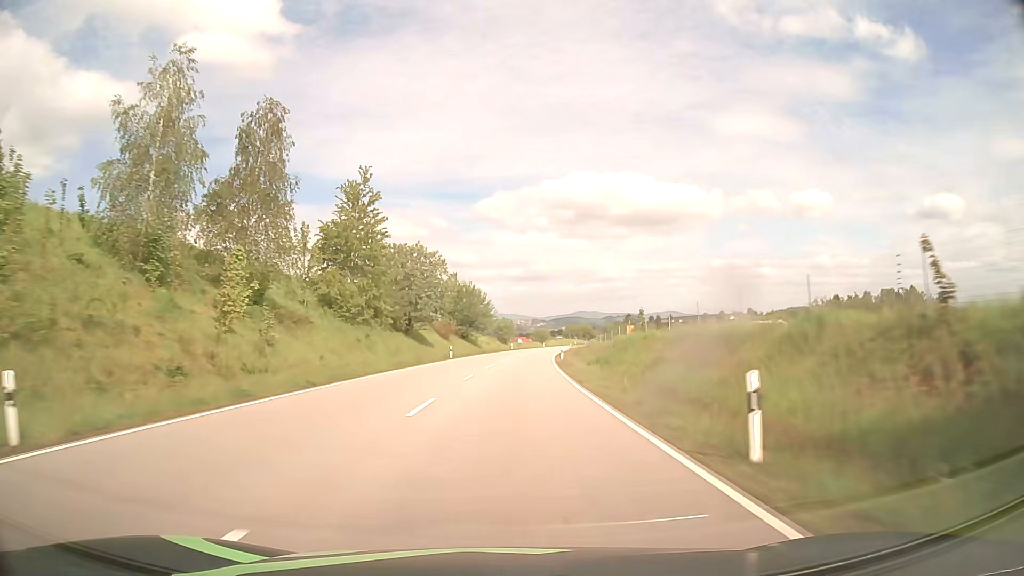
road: primary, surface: asphalt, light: Day
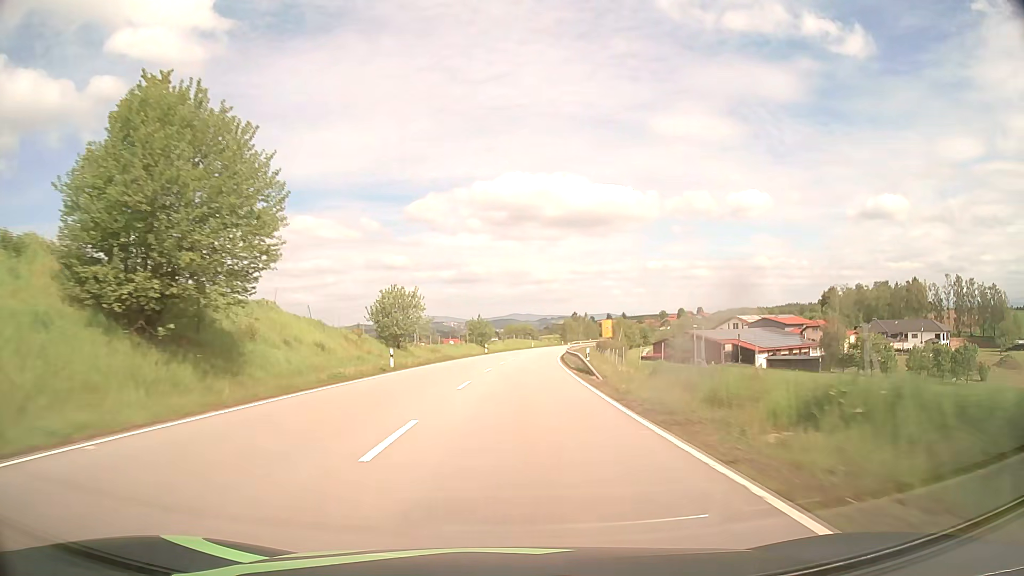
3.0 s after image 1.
(+3.2, +76.8) m; +5°
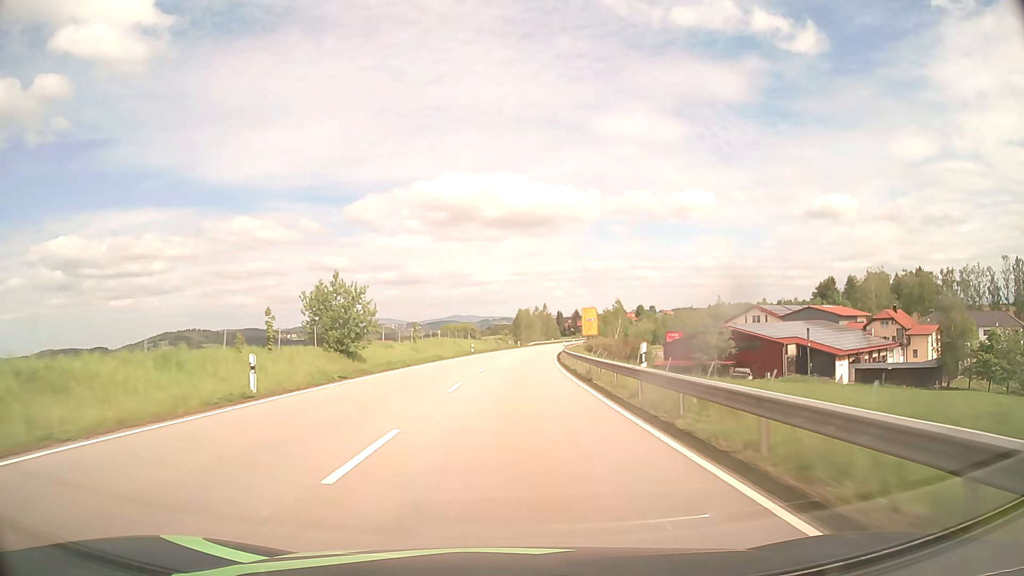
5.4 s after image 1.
(+2.6, +61.3) m; +5°
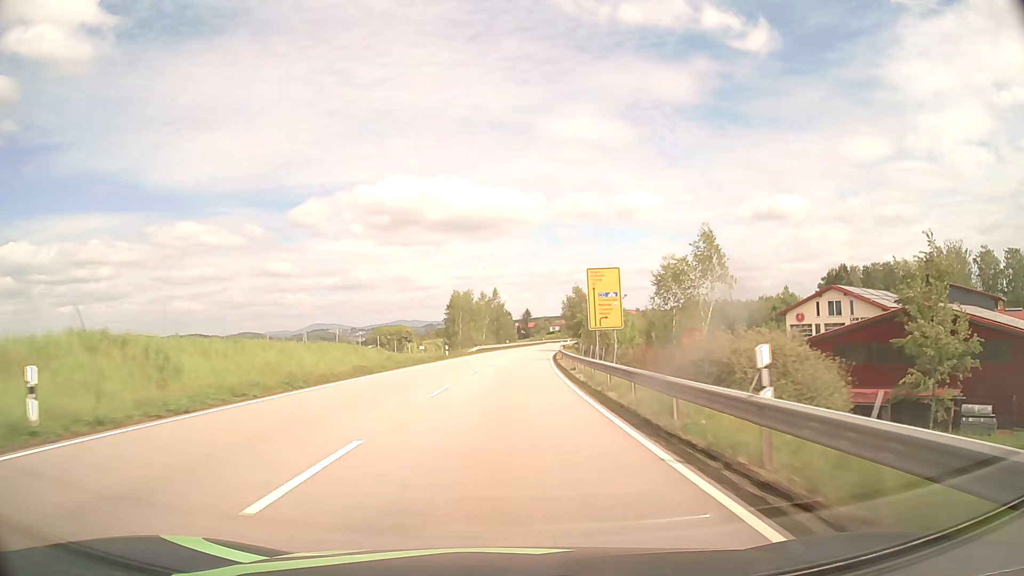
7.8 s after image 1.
(+2.5, +61.2) m; +5°
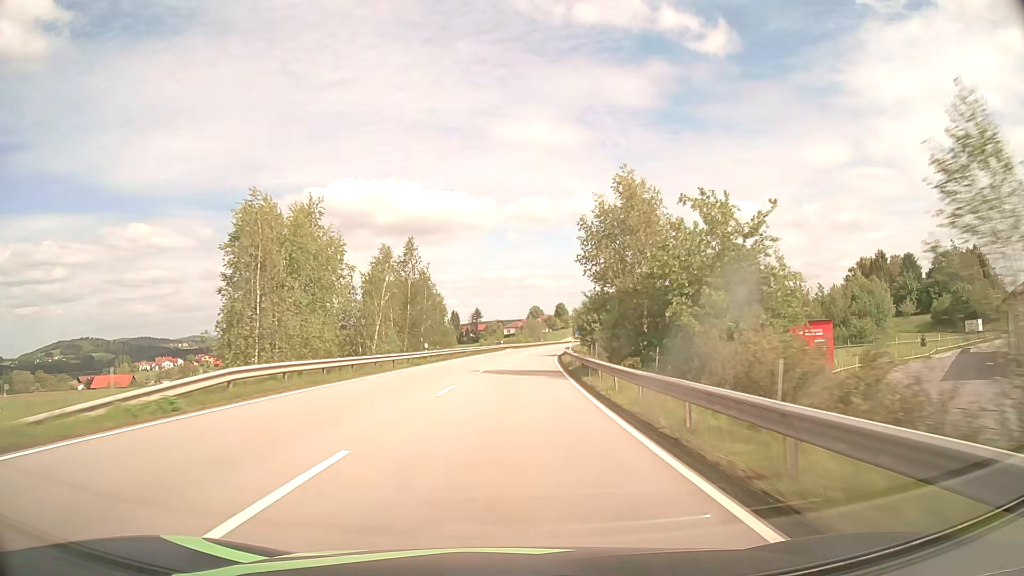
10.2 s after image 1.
(+2.2, +61.0) m; +4°
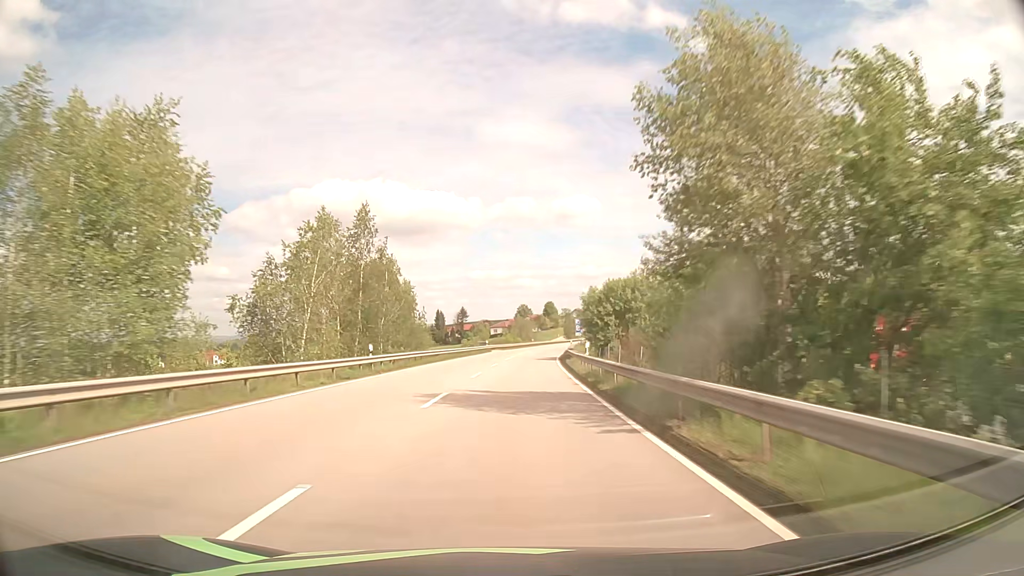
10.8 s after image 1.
(+0.1, +15.2) m; +1°
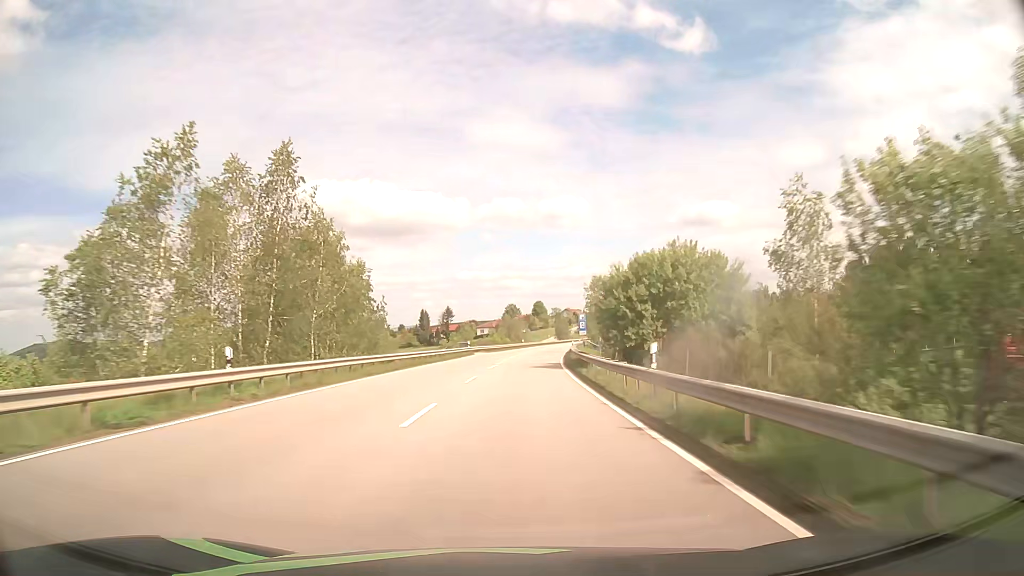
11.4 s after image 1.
(+0.1, +15.1) m; +1°
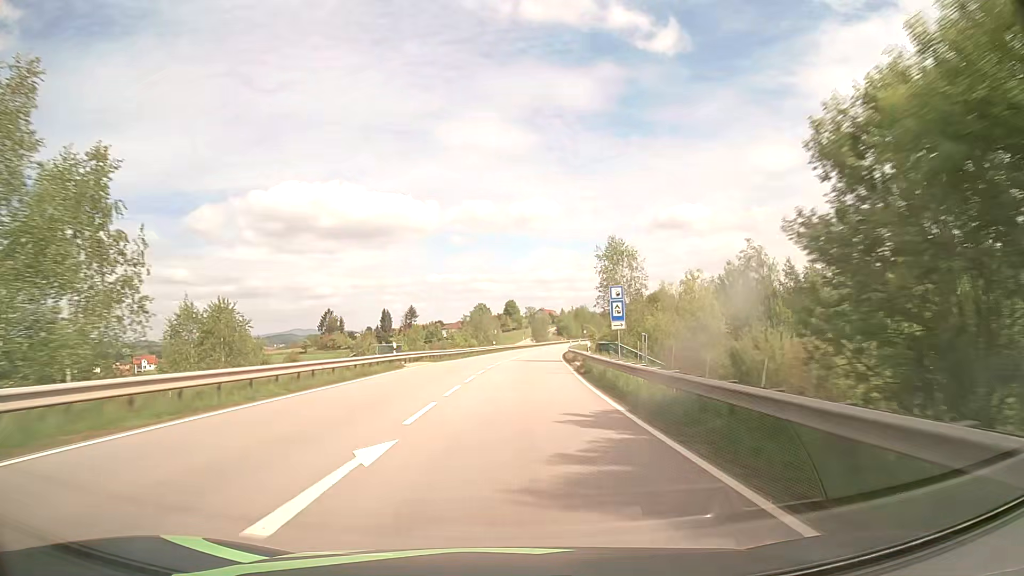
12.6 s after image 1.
(+0.7, +30.2) m; +3°
(0, +10) (0, +20) (+1, +30) (+1, +40) (+2, +50) (+3, +60) (+4, +70) (+5, +80) (+6, +90) (+7, +100) m
